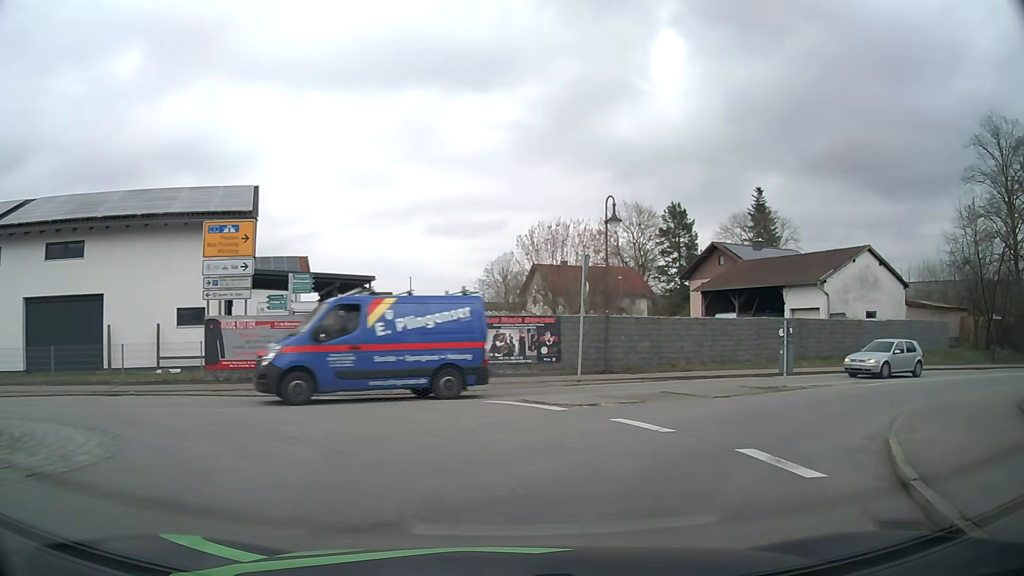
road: secondary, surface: asphalt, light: Day
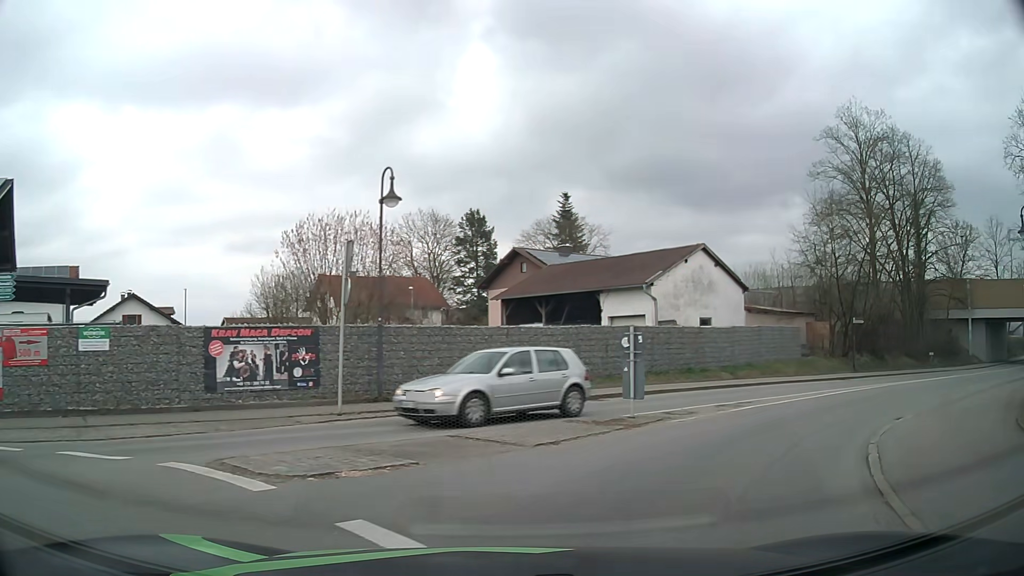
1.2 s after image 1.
(+0.8, +5.4) m; +18°
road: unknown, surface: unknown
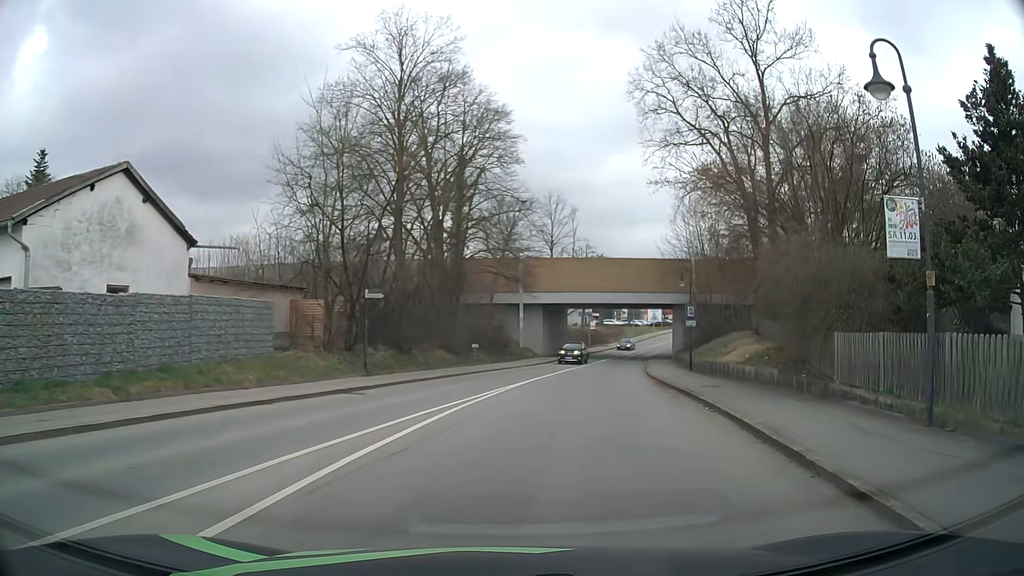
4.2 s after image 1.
(+5.7, +14.0) m; +42°
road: secondary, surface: asphalt
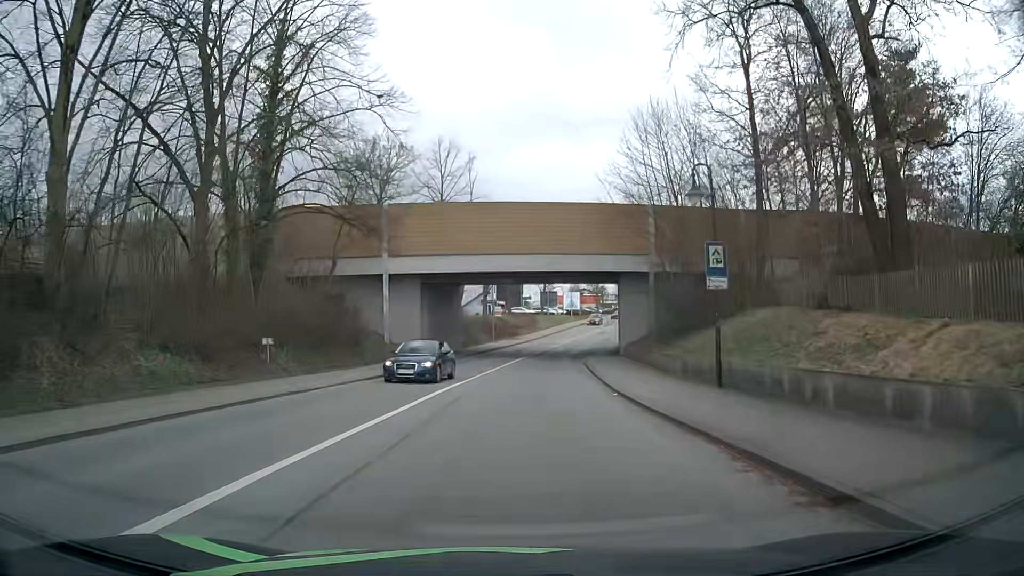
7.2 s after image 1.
(+3.0, +21.7) m; +10°
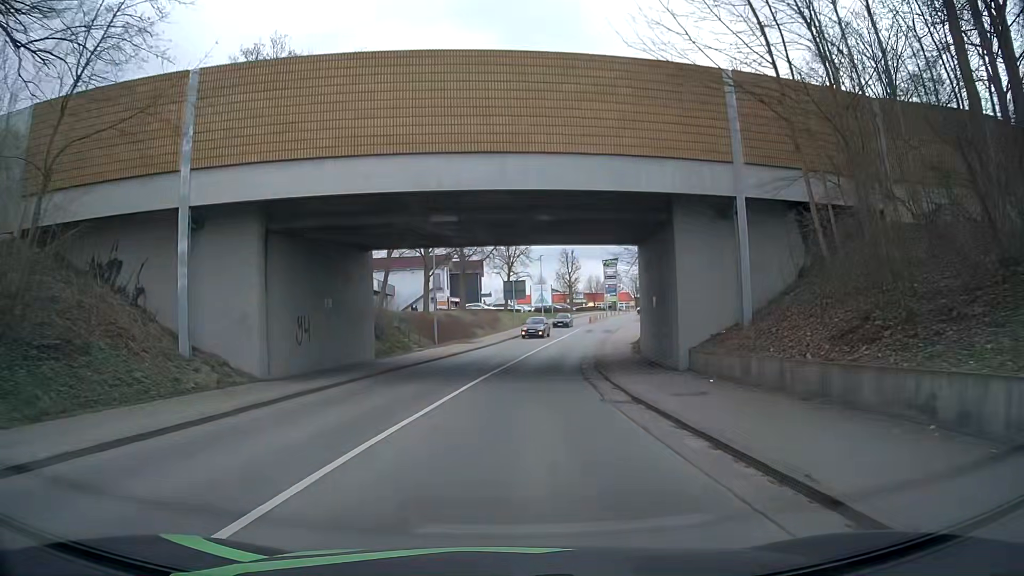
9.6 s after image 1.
(+0.4, +21.5) m; +2°
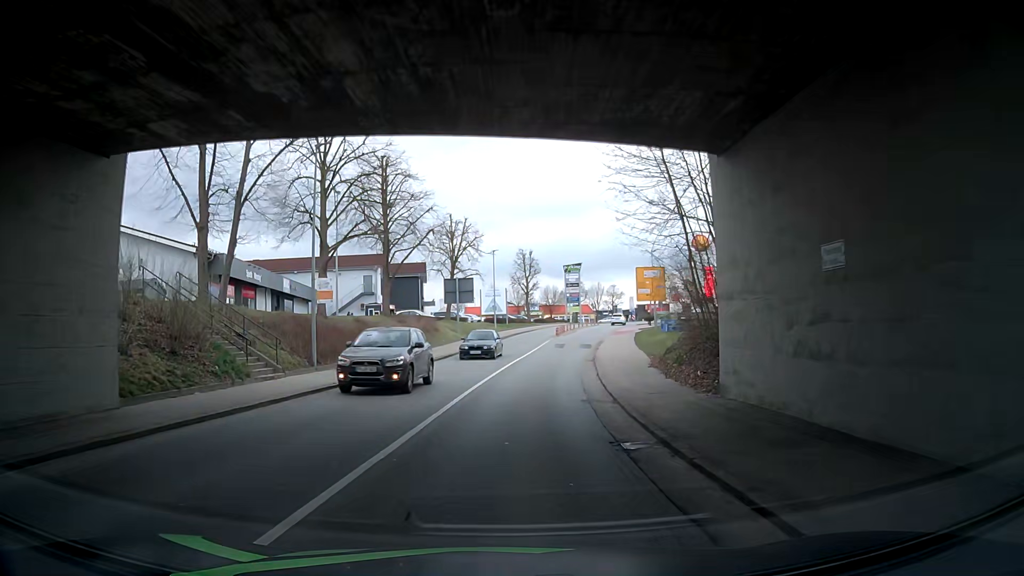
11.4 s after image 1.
(+0.7, +17.6) m; +5°
